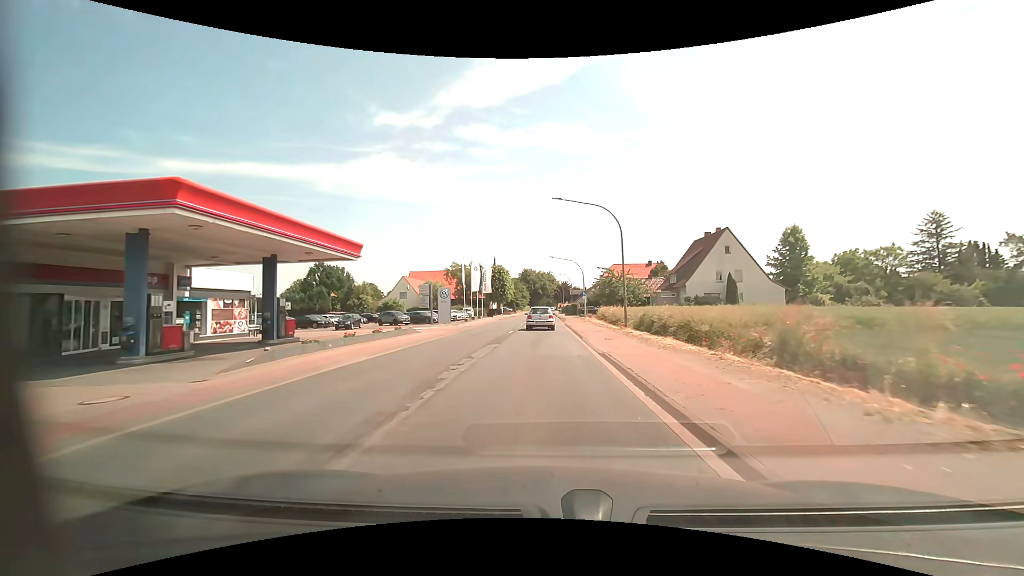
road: primary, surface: asphalt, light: Day
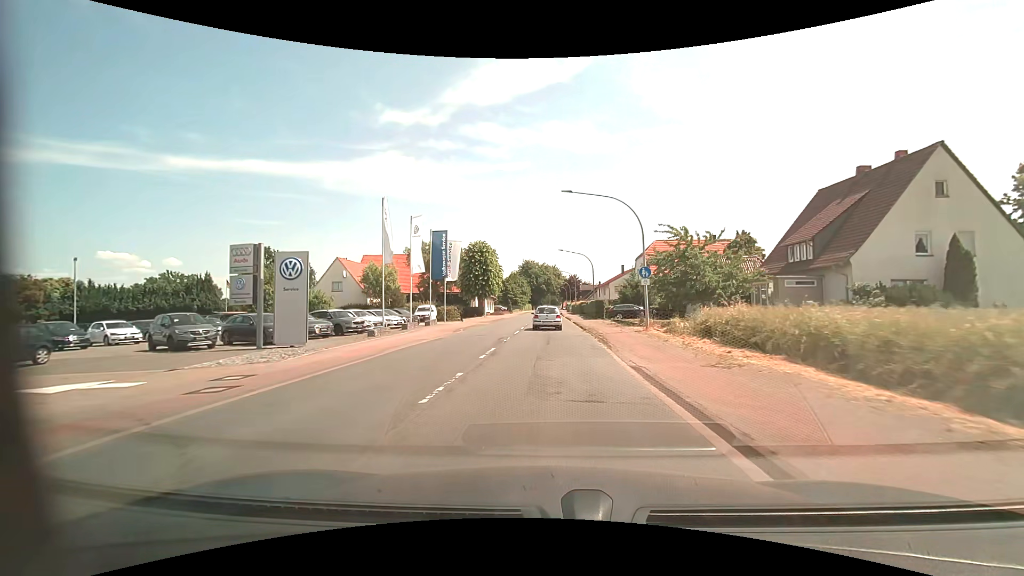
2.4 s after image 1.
(-0.1, +32.8) m; 0°
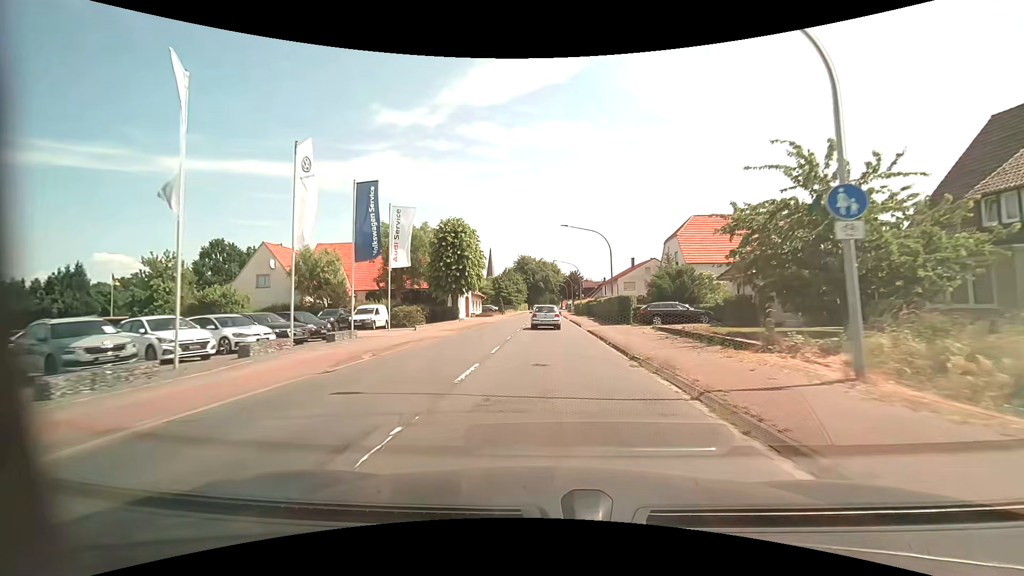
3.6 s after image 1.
(0.0, +16.6) m; 0°
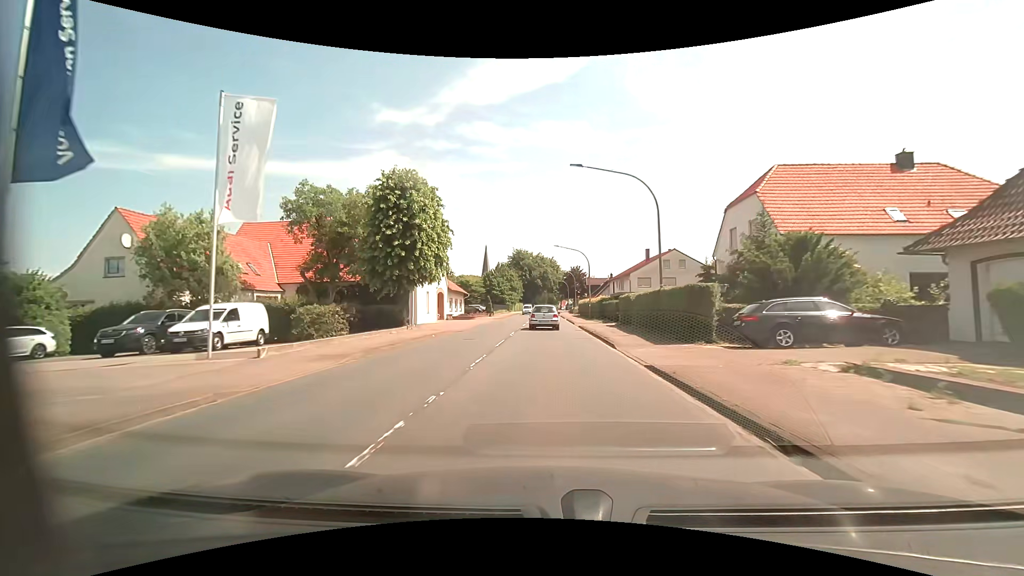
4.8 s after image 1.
(+0.1, +16.6) m; 0°
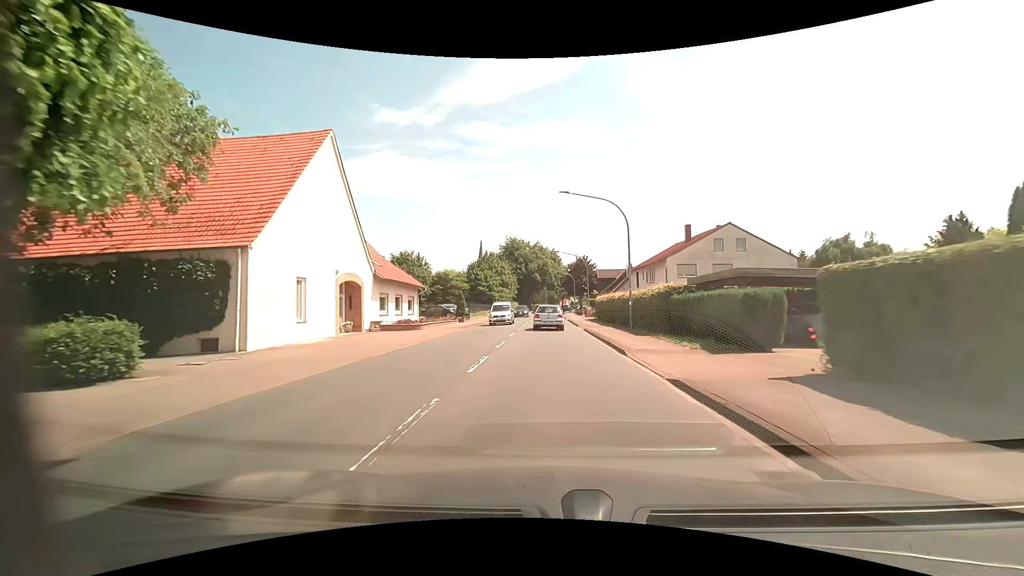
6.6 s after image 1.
(0.0, +24.7) m; 0°
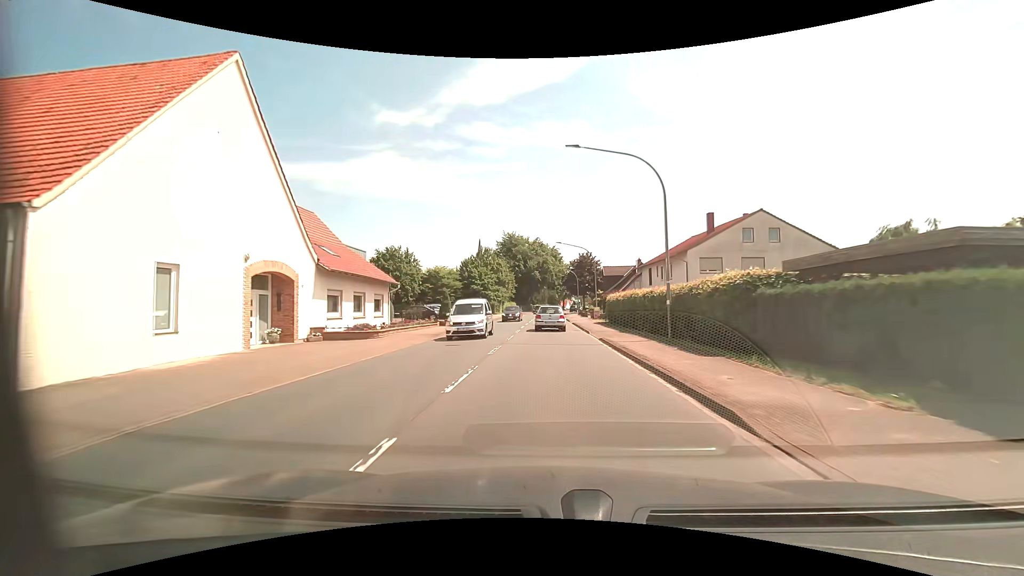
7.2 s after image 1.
(0.0, +8.2) m; 0°
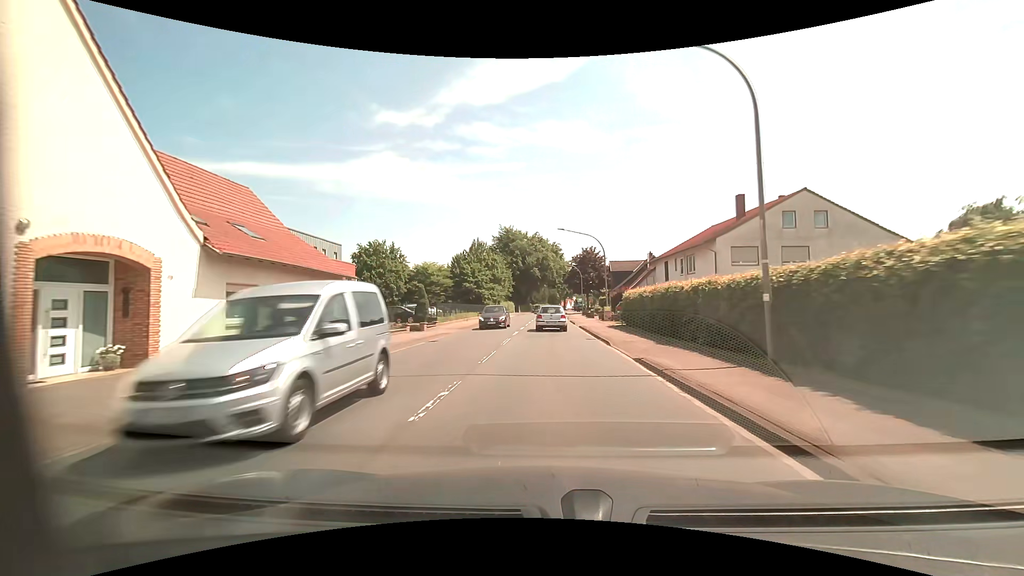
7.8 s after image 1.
(0.0, +8.2) m; 0°
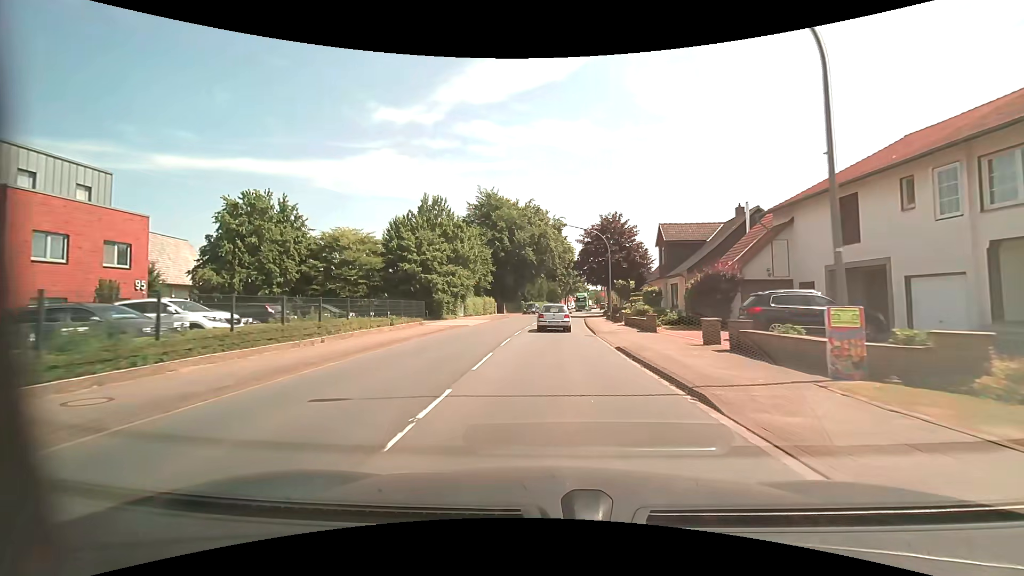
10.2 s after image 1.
(0.0, +32.0) m; 0°
(0, +10) (0, +20) (+1, +30) (+1, +40) (+2, +50) (+3, +60) (+5, +70) (+7, +80) (+8, +89) (+10, +99) m
